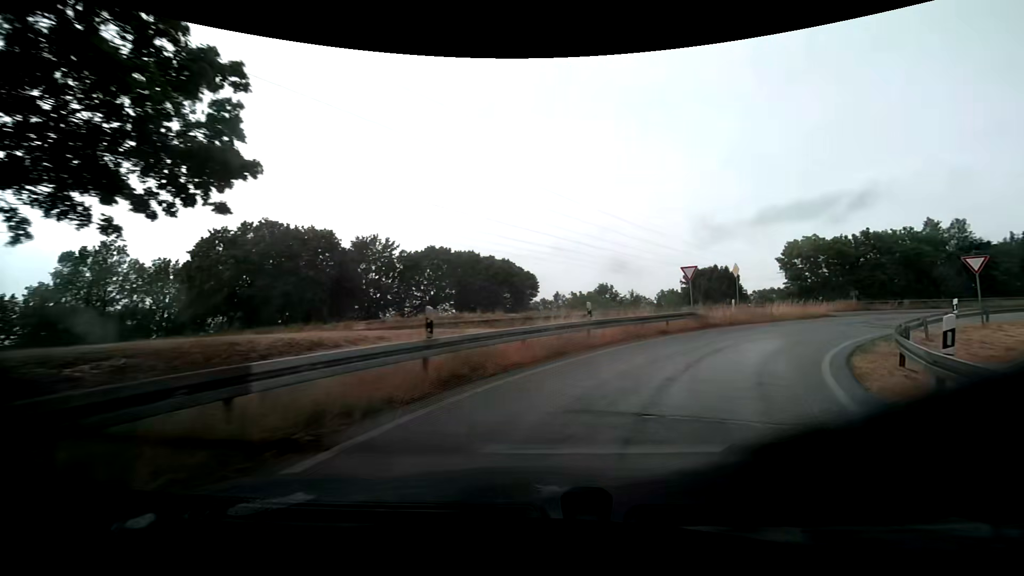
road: trunk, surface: asphalt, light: Day
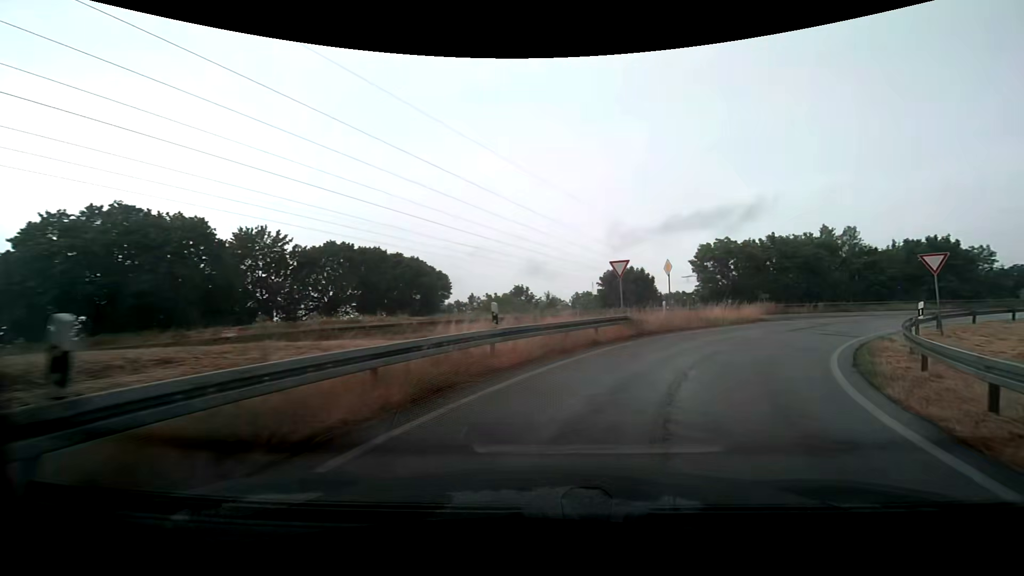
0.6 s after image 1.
(+0.4, +5.2) m; +9°
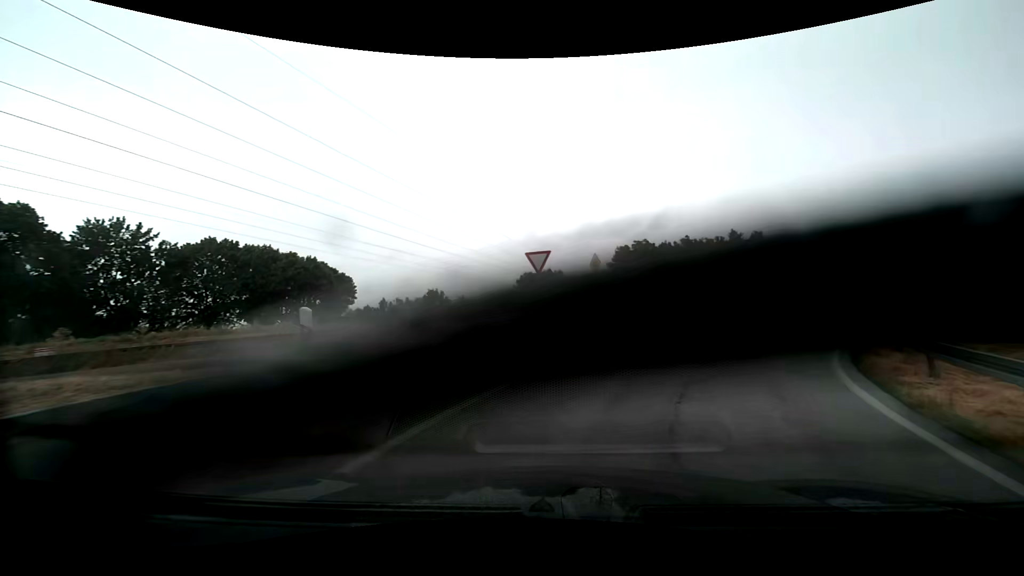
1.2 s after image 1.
(+0.5, +5.0) m; +11°
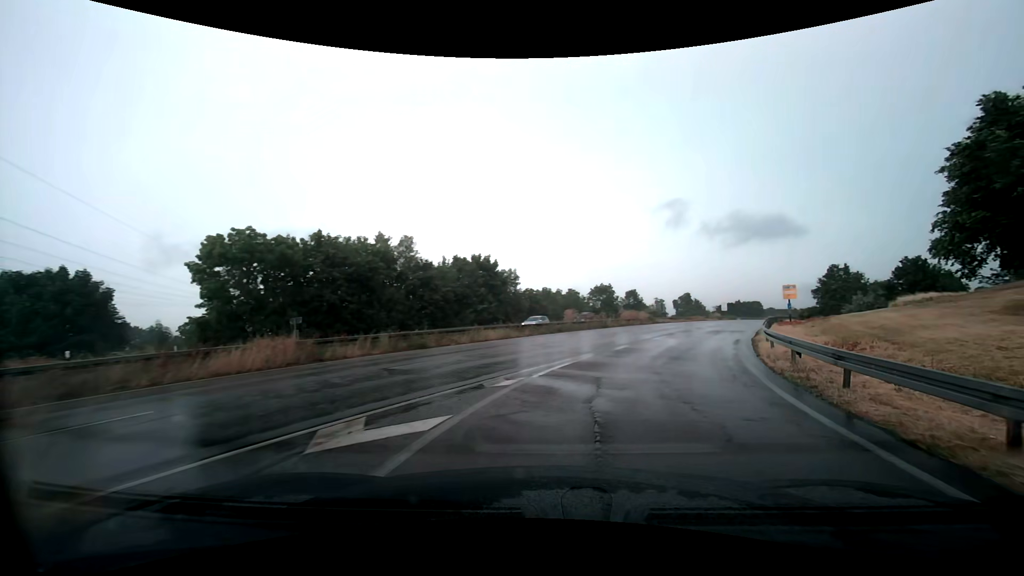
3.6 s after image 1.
(+5.9, +19.0) m; +37°
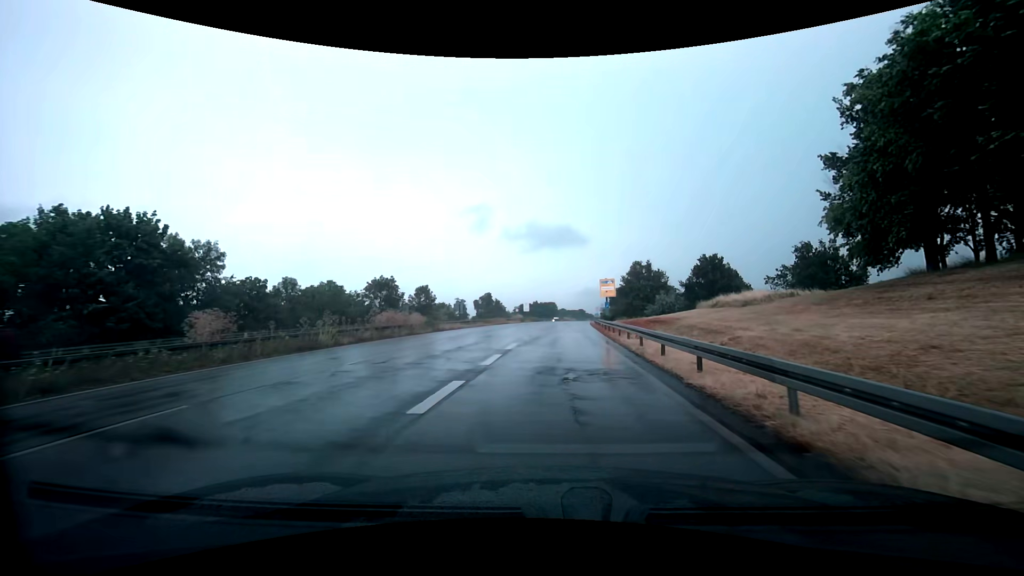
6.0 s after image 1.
(+7.3, +23.3) m; +26°
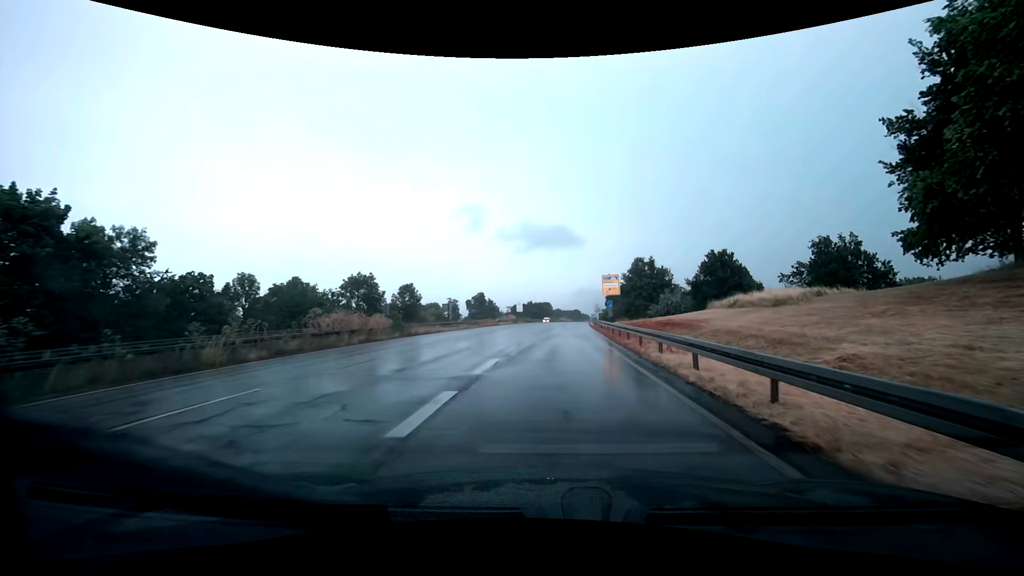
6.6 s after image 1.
(+0.1, +7.2) m; +1°
(0, +10) (0, +20) (+1, +30) (+1, +40) (+2, +50) (+2, +60) (+2, +70) (+2, +80) (+2, +90) (+3, +100) m
